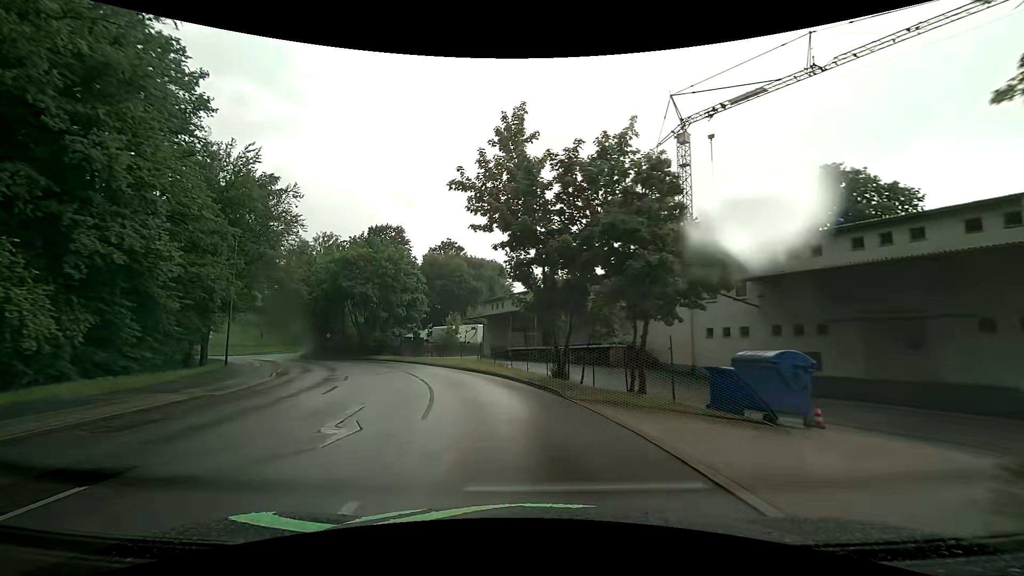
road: unclassified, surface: asphalt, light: Day
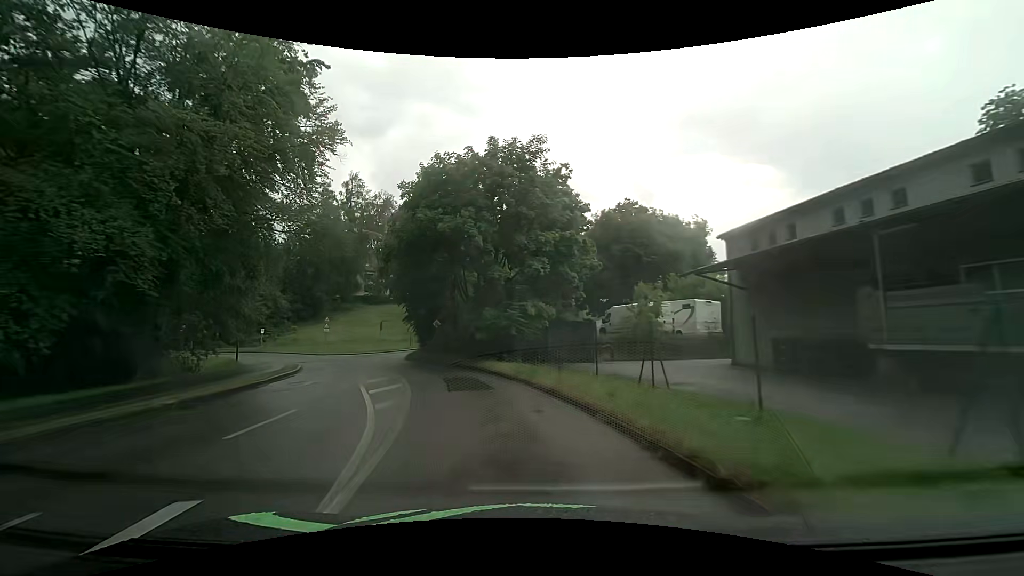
(-4.2, +26.4) m; -20°
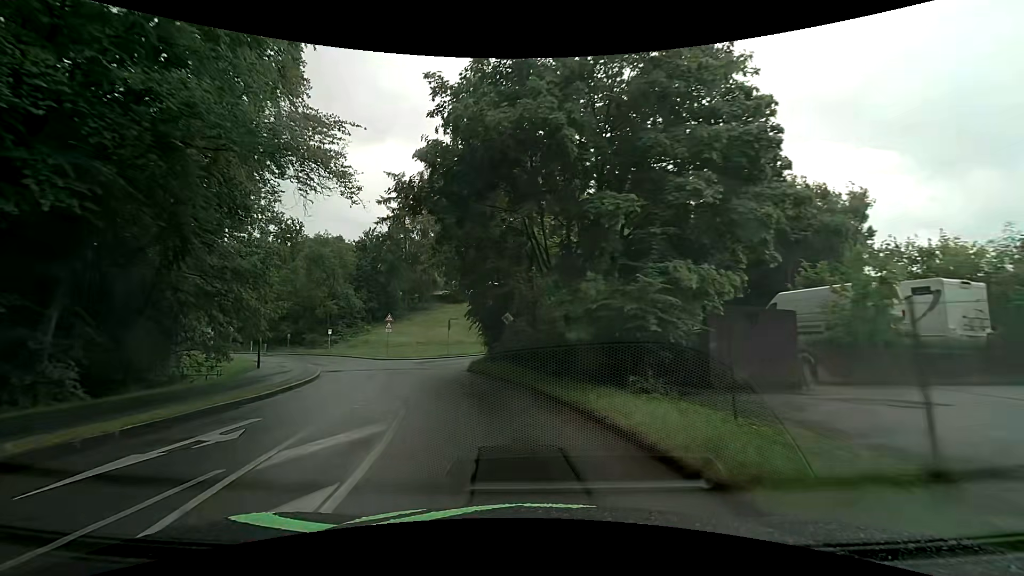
(-1.0, +11.2) m; -10°
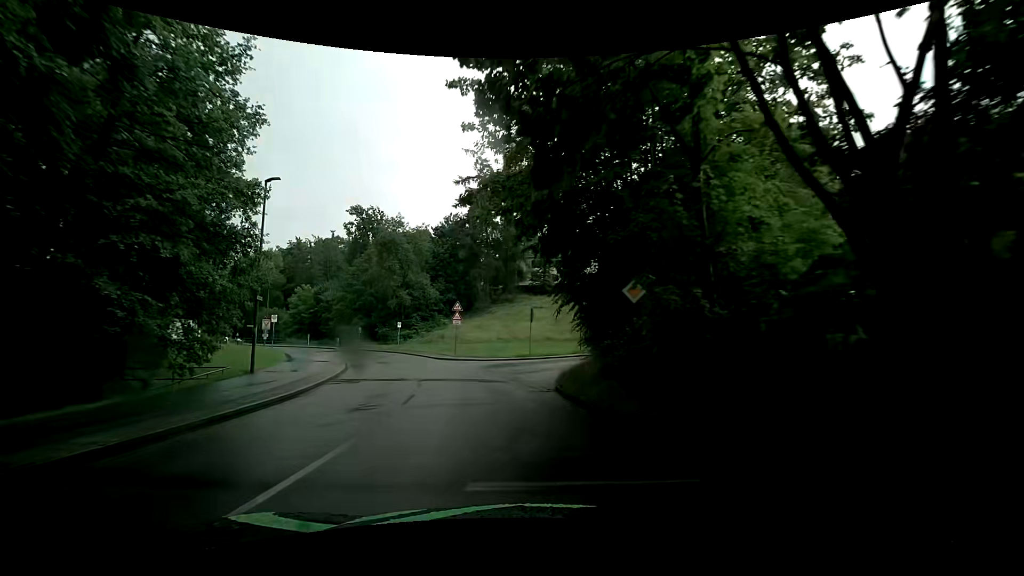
(-1.1, +11.3) m; -12°
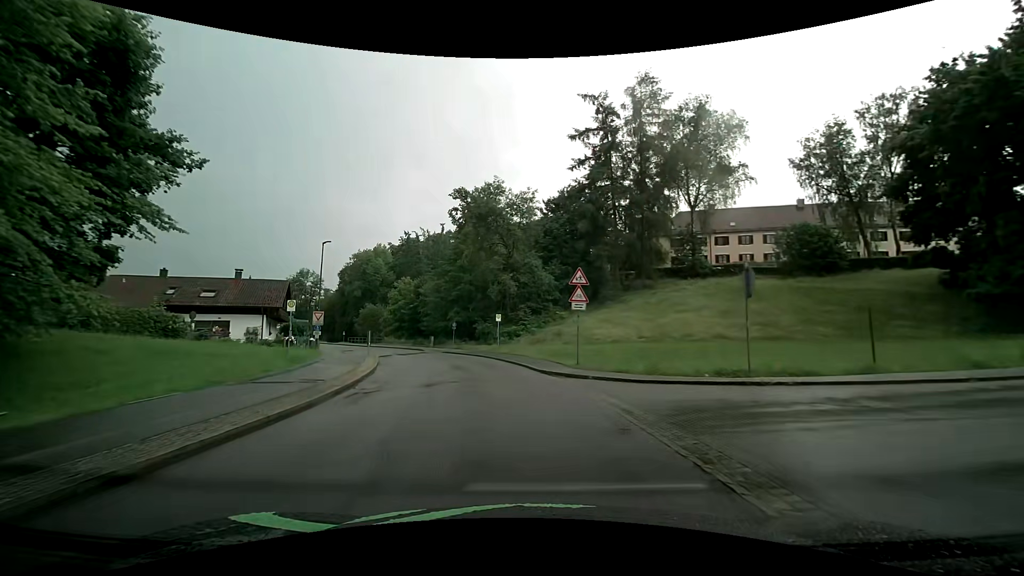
(-1.9, +17.3) m; -14°
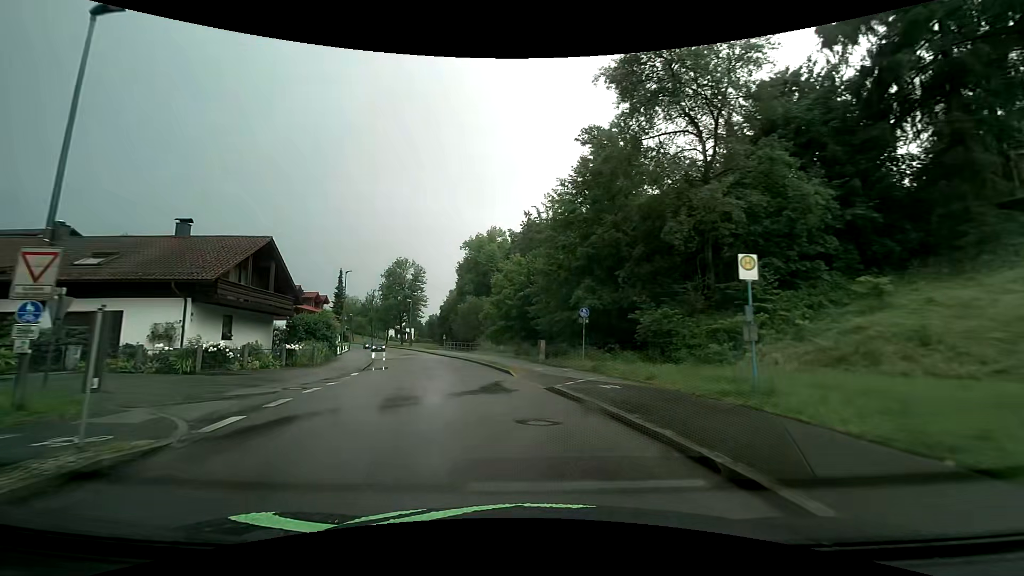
(-3.3, +29.8) m; -15°
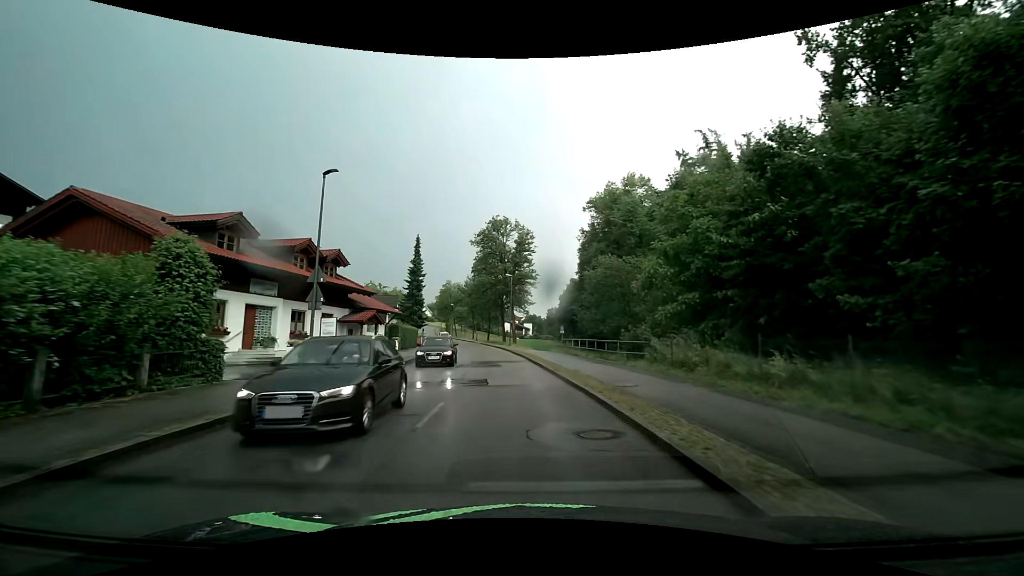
(-4.5, +30.4) m; -15°
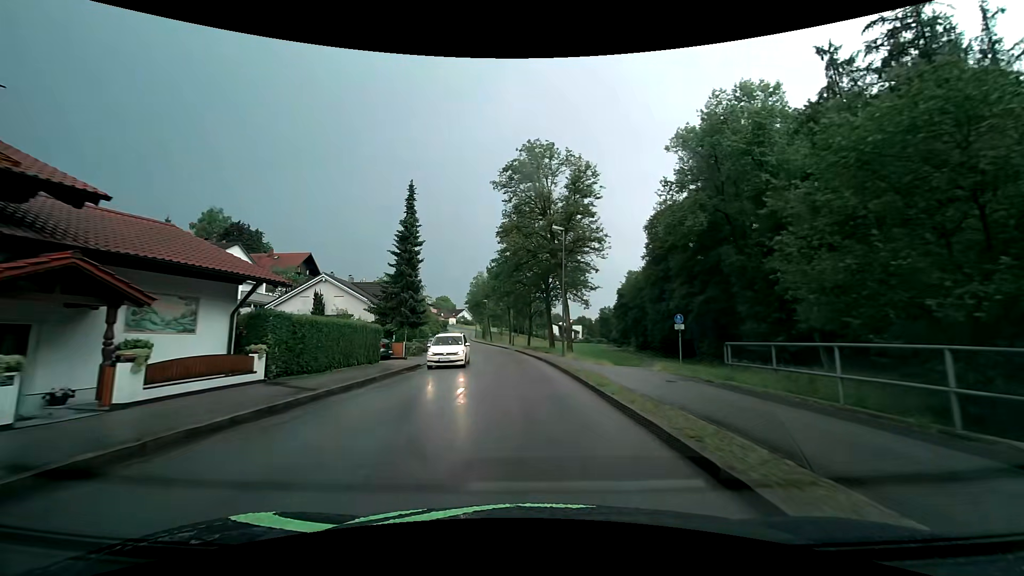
(-1.1, +25.4) m; -5°
(0, +10) (-1, +20) (-1, +30) (-2, +40) (-3, +50) (-5, +60) (-6, +70) (-8, +79) (-11, +89) (-13, +99) m
